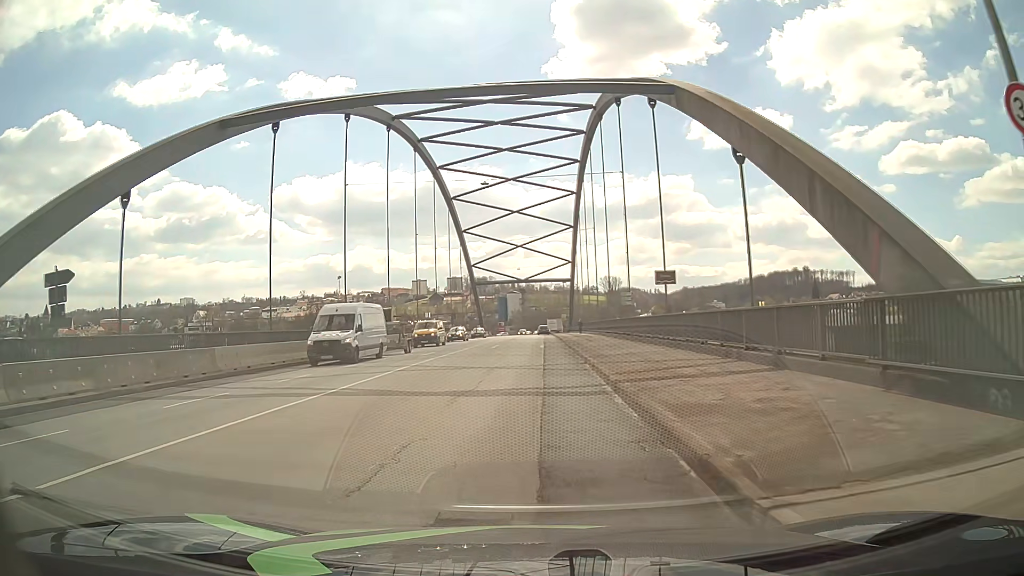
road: primary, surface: asphalt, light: Day
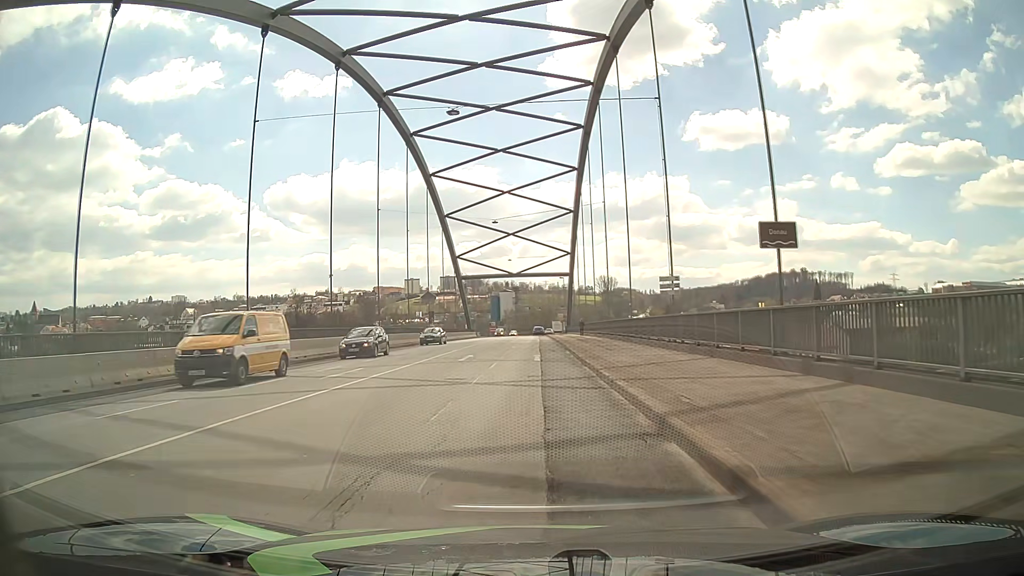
(+0.1, +14.2) m; +1°
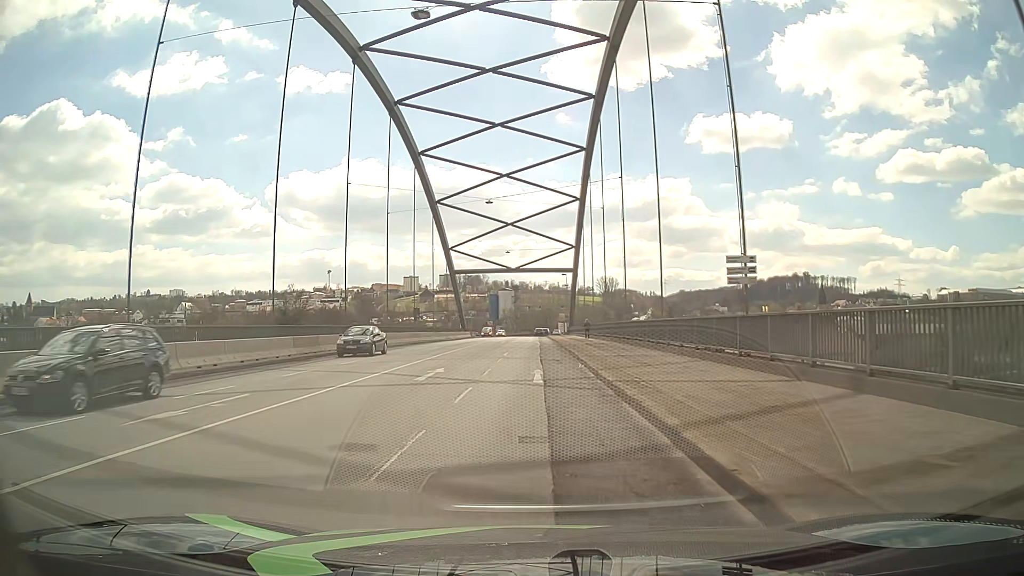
(-0.1, +9.3) m; -1°
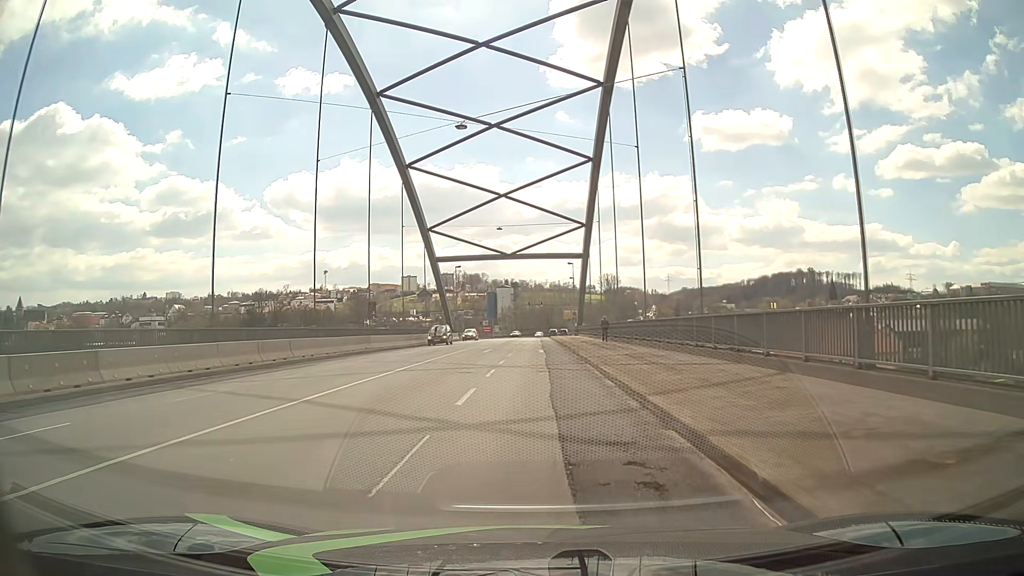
(+0.2, +18.6) m; 0°
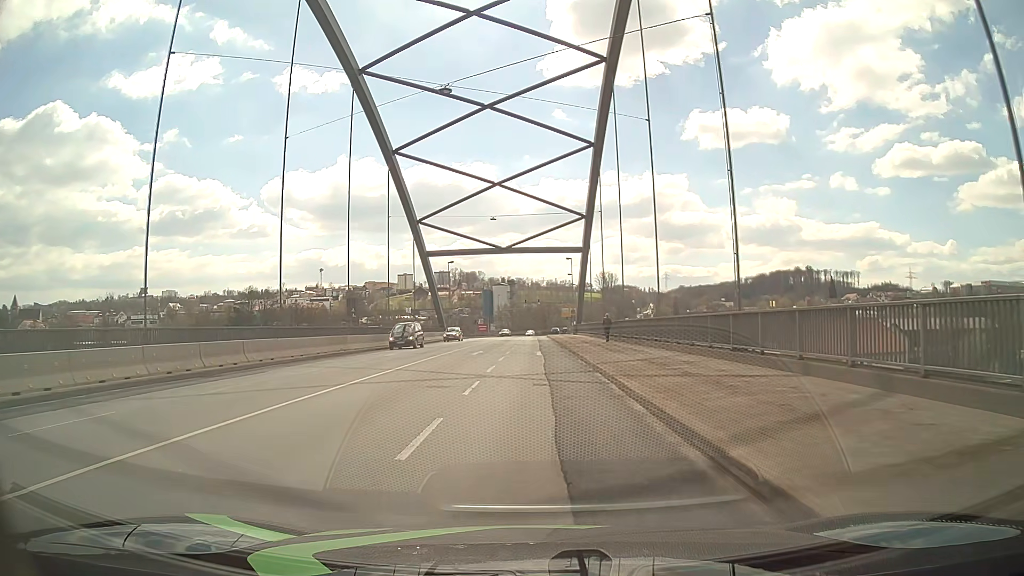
(0.0, +4.6) m; 0°
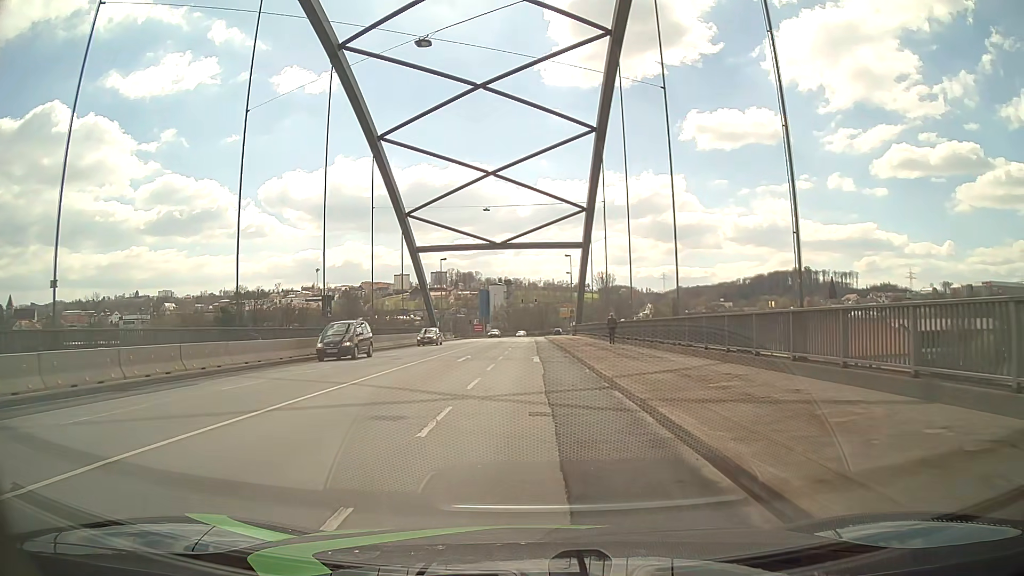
(+0.1, +4.6) m; +2°
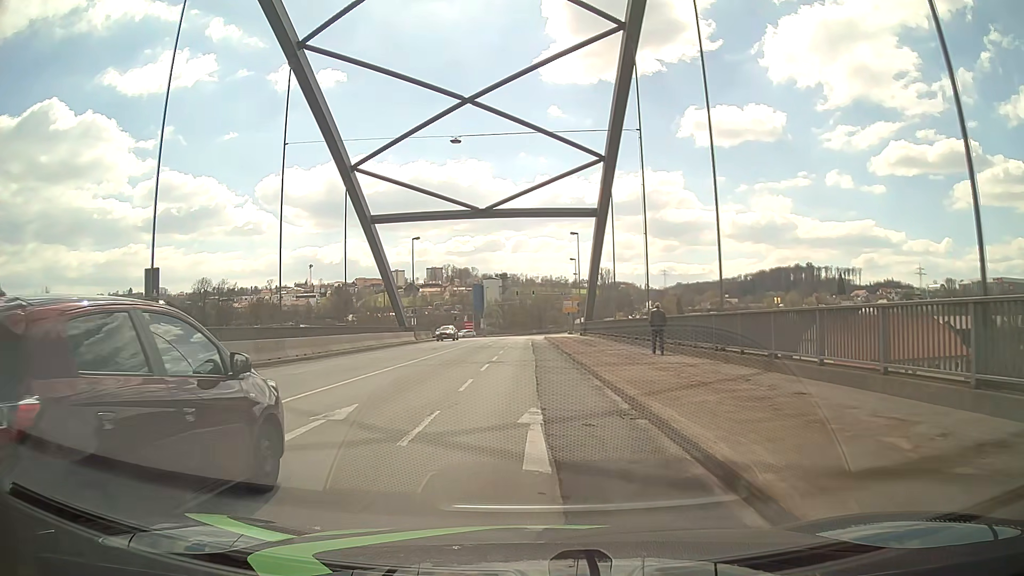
(-0.1, +18.6) m; +1°
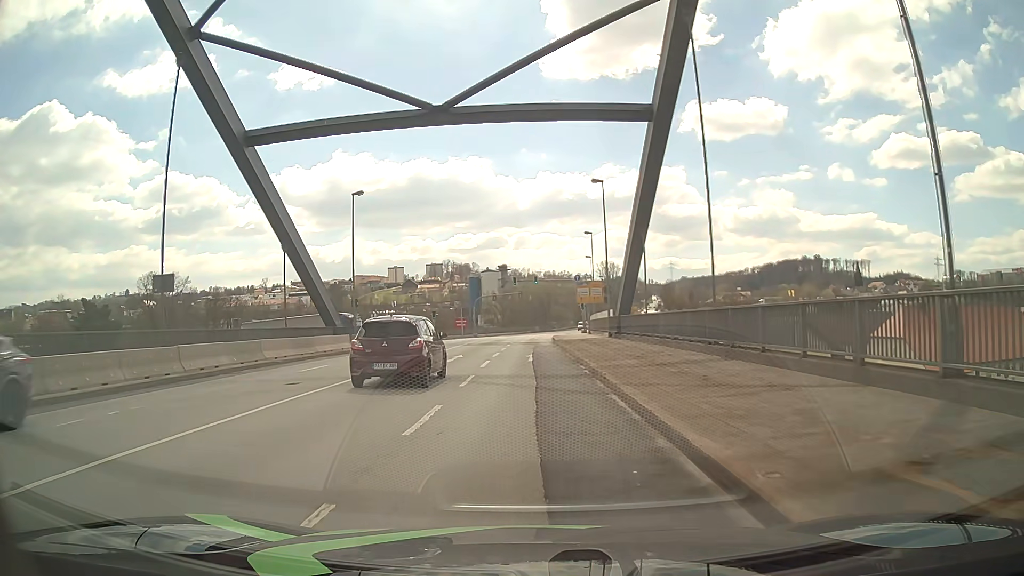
(-0.3, +23.5) m; 0°
